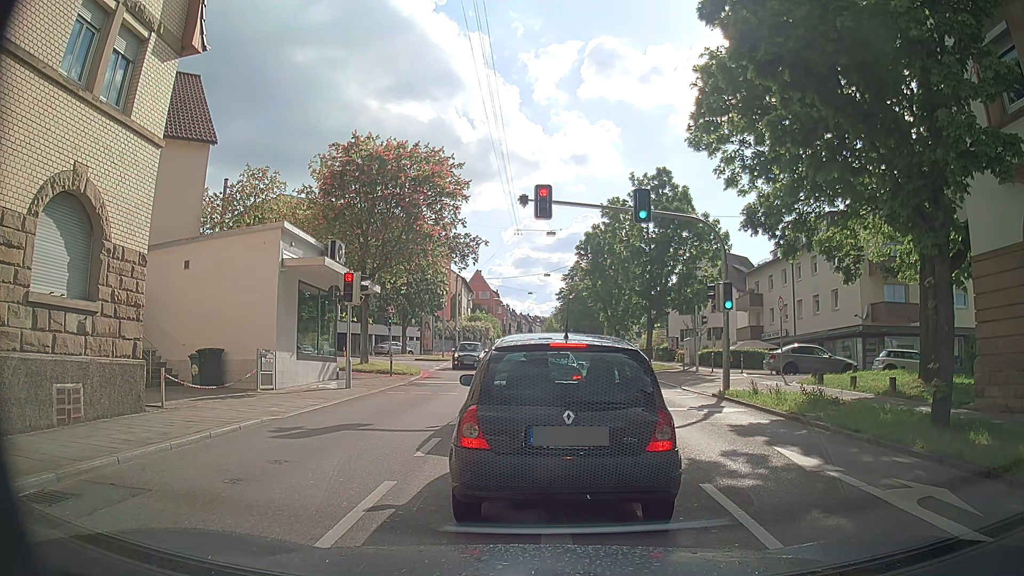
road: secondary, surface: asphalt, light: Day
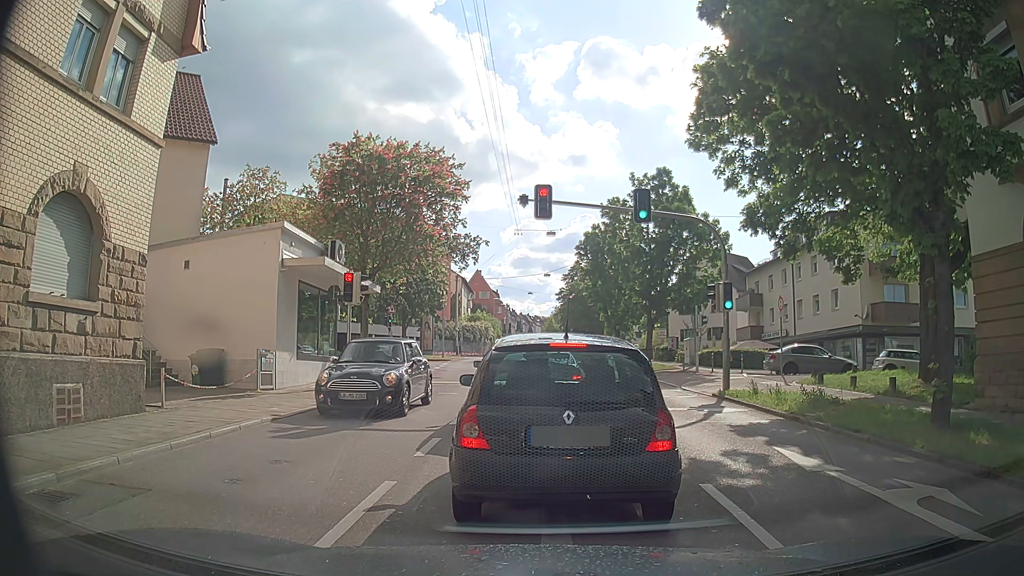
(0.0, 0.0) m; 0°
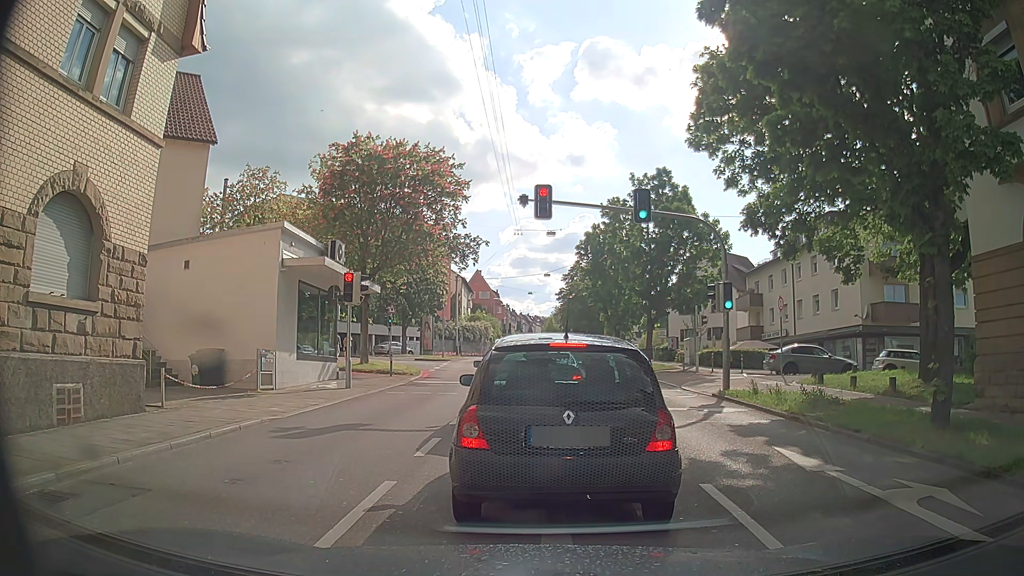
(0.0, 0.0) m; 0°
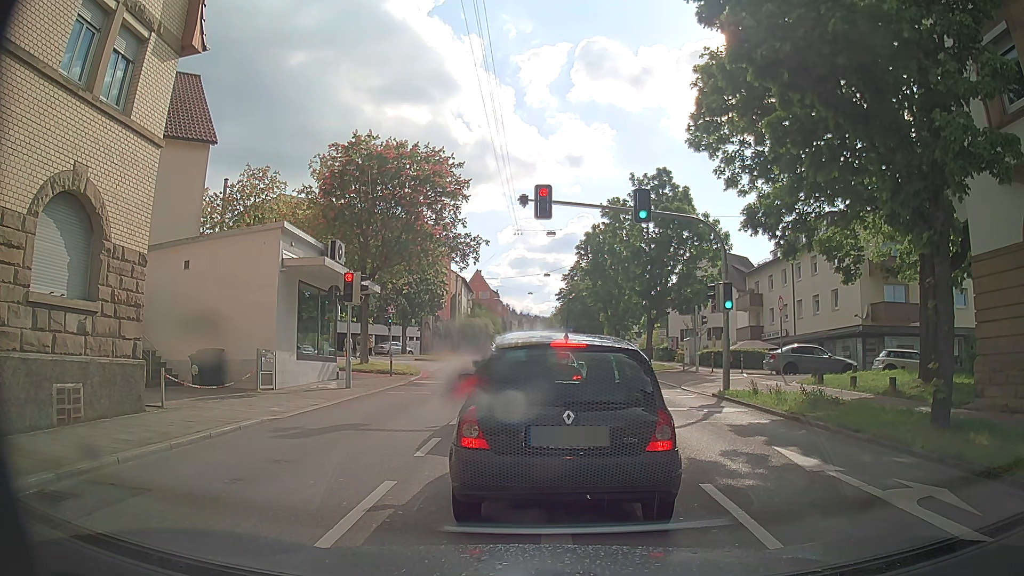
(0.0, 0.0) m; 0°
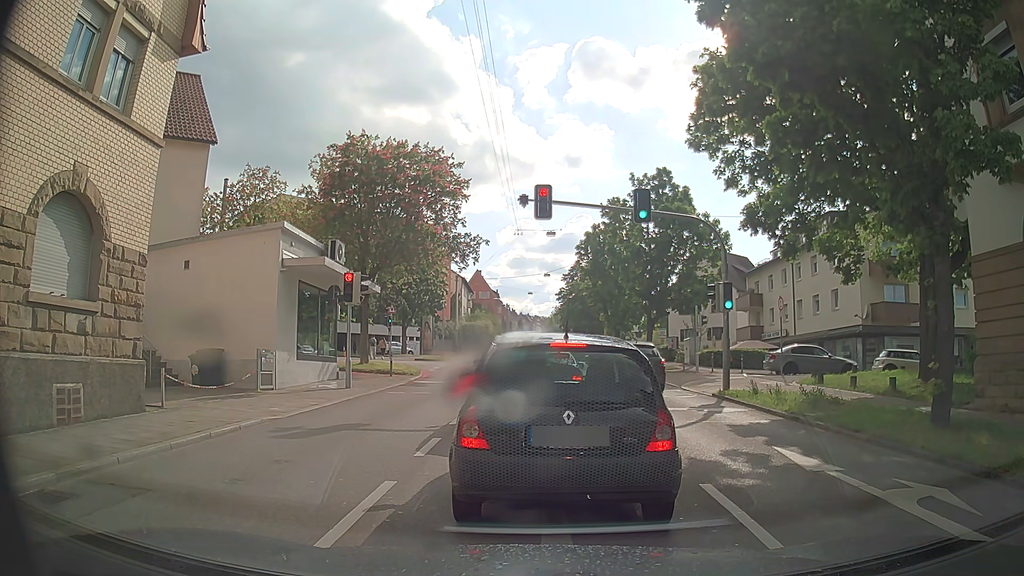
(0.0, 0.0) m; 0°
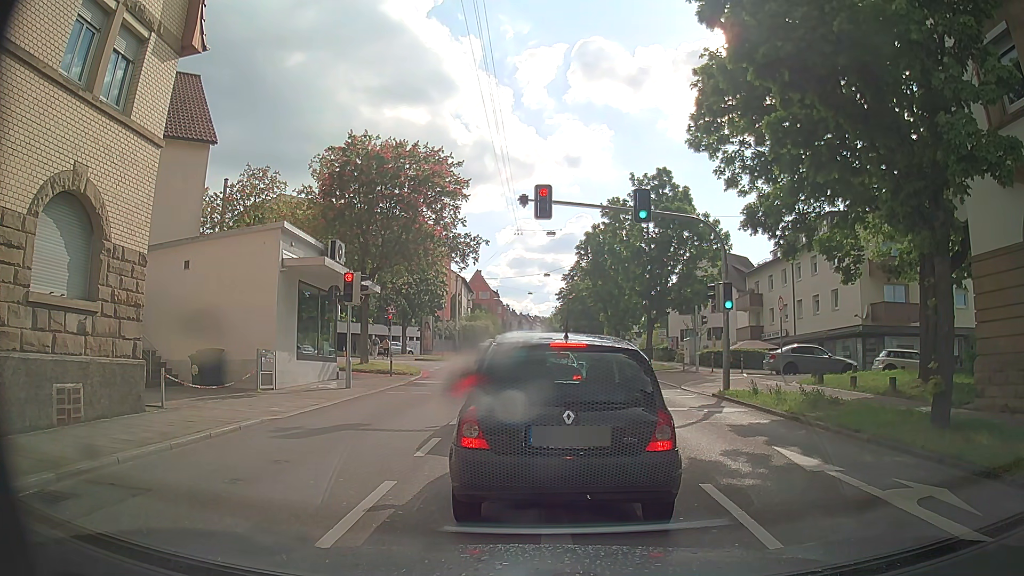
(0.0, 0.0) m; 0°
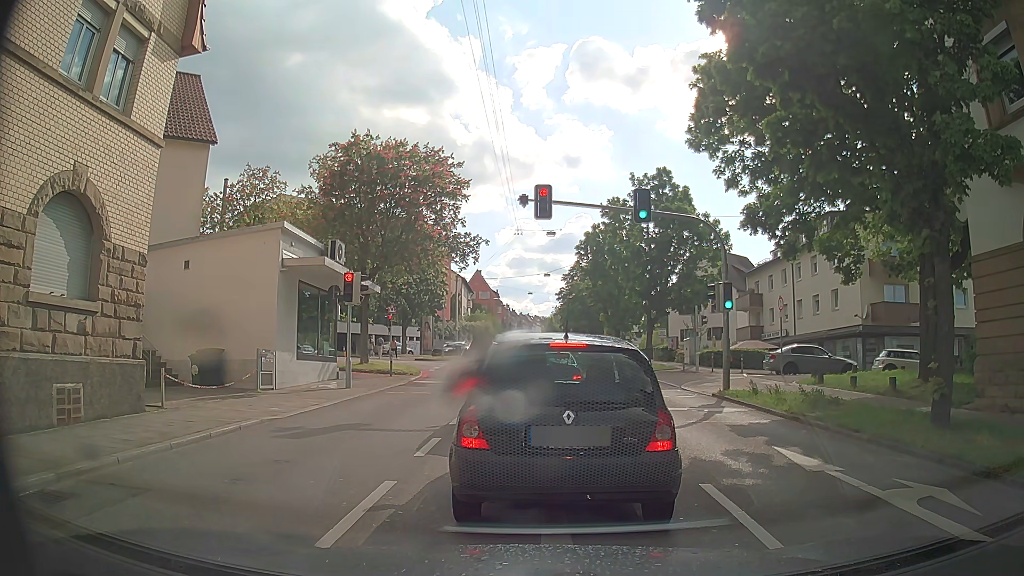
(0.0, 0.0) m; 0°
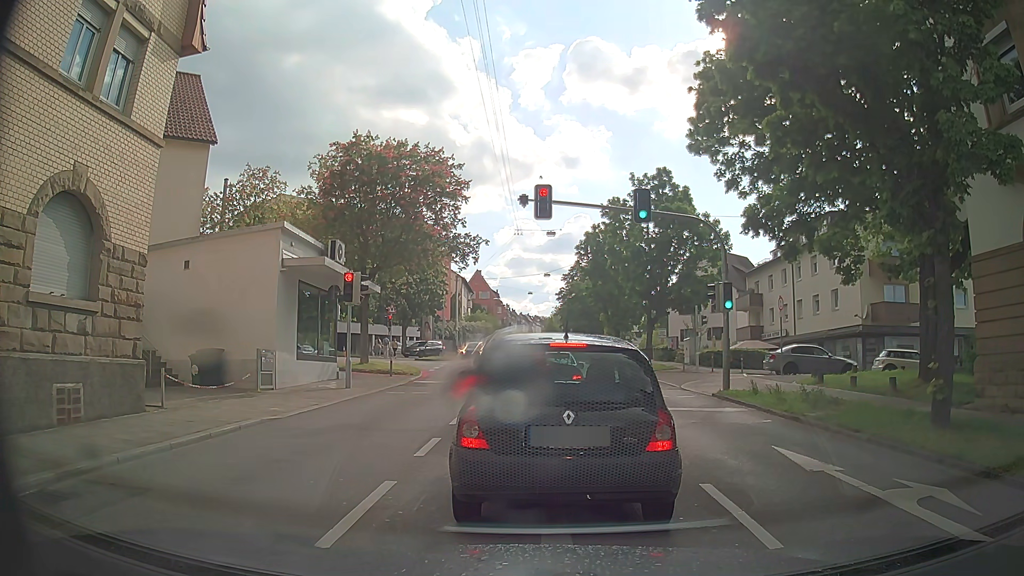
(0.0, 0.0) m; 0°
